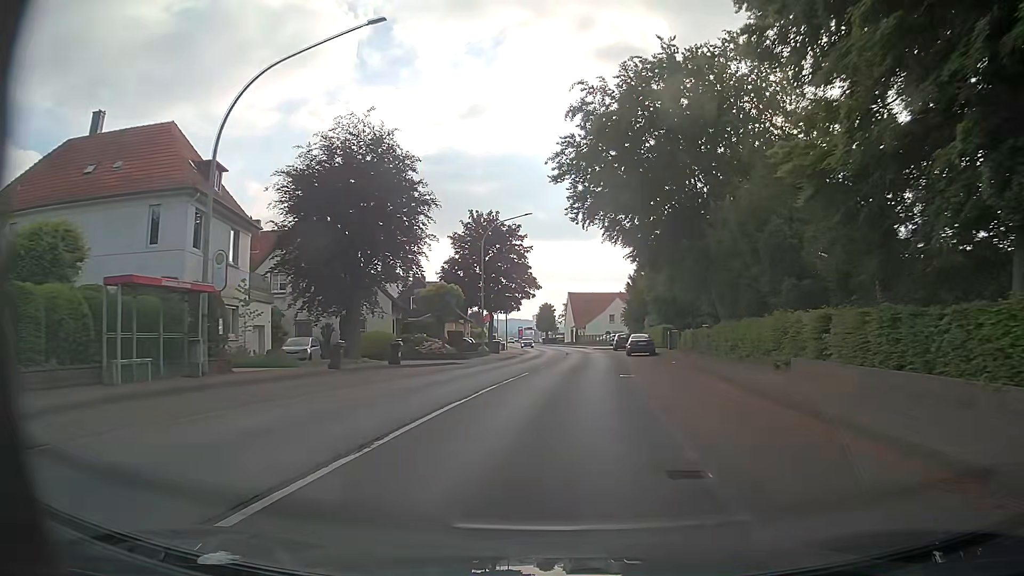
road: primary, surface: asphalt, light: Day
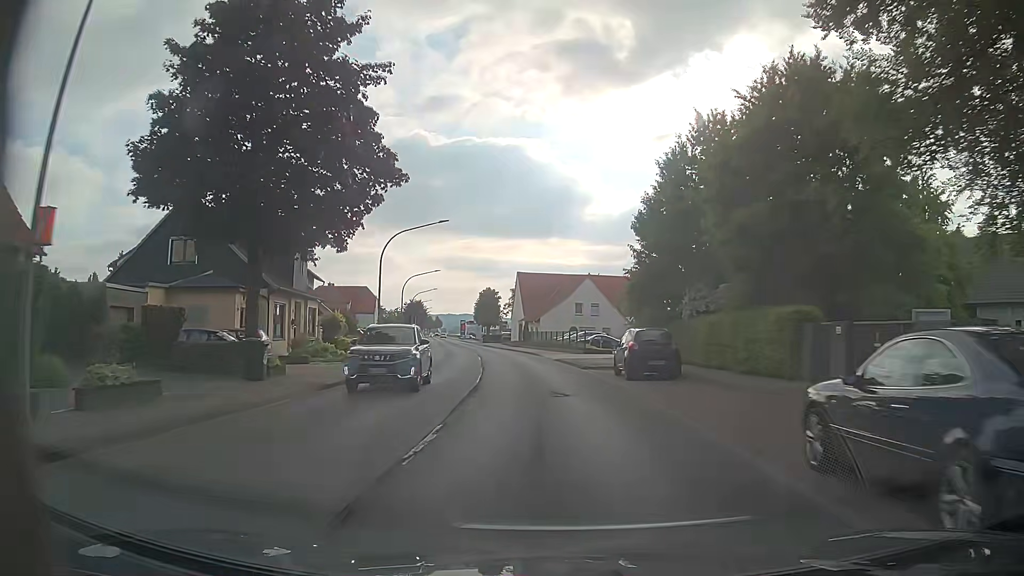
(+2.2, +39.1) m; +5°
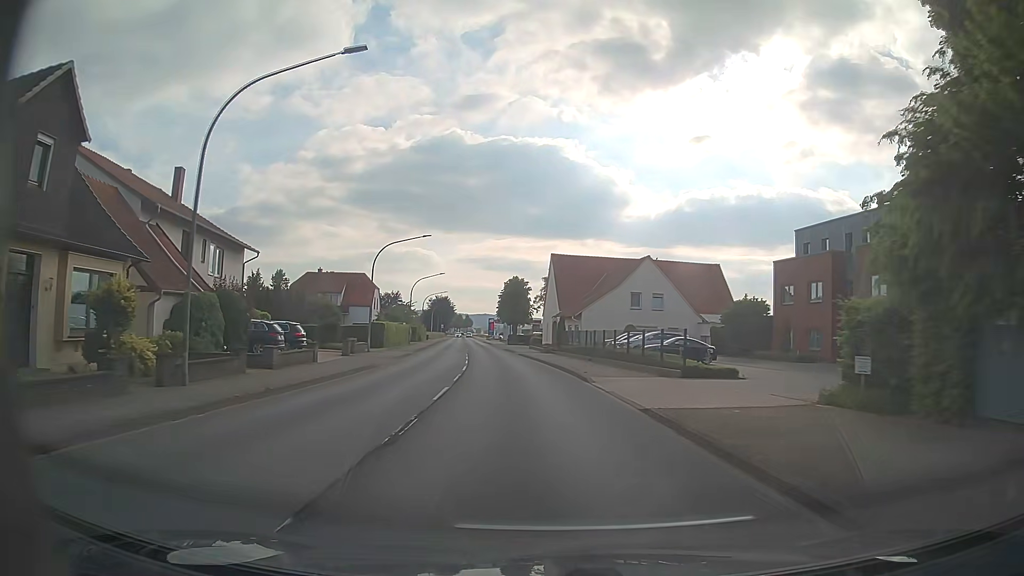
(-0.8, +23.7) m; -3°
(0, +10) (-1, +20) (-2, +30) (-3, +40) (-4, +50) (-5, +60) (-6, +70) (-8, +80) (-9, +89) (-11, +99) m
